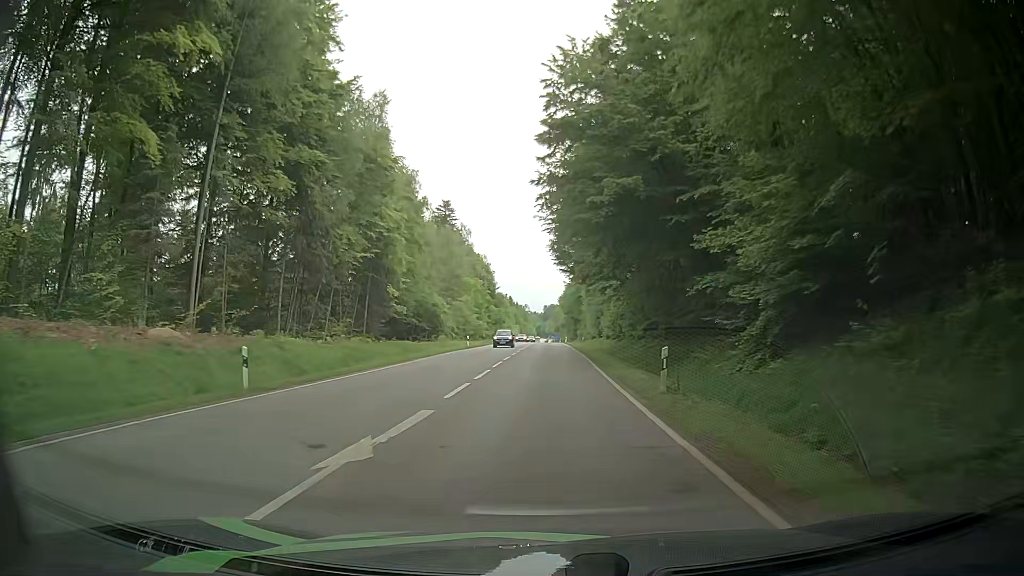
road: secondary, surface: asphalt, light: Day
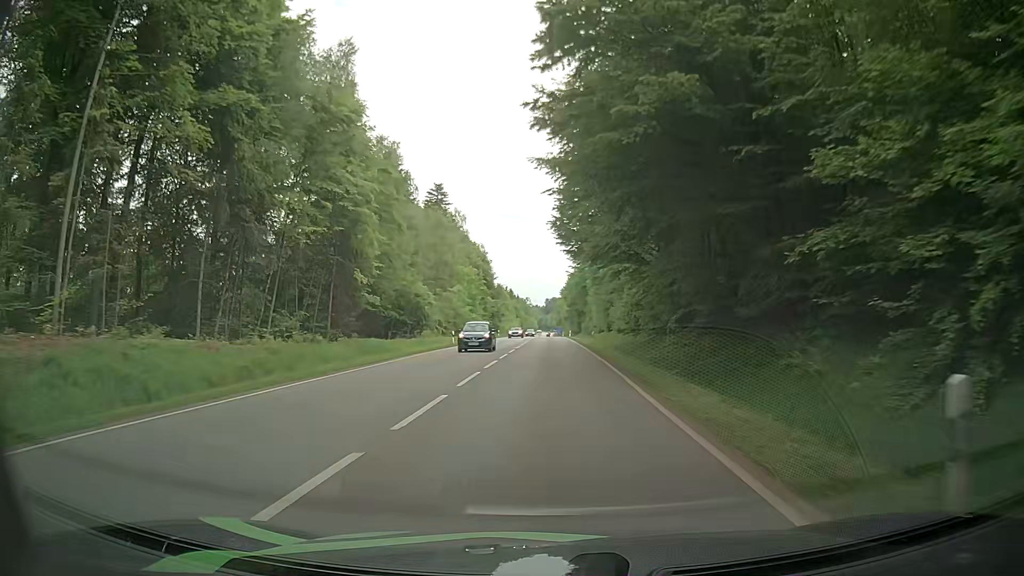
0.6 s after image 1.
(+0.1, +10.4) m; 0°
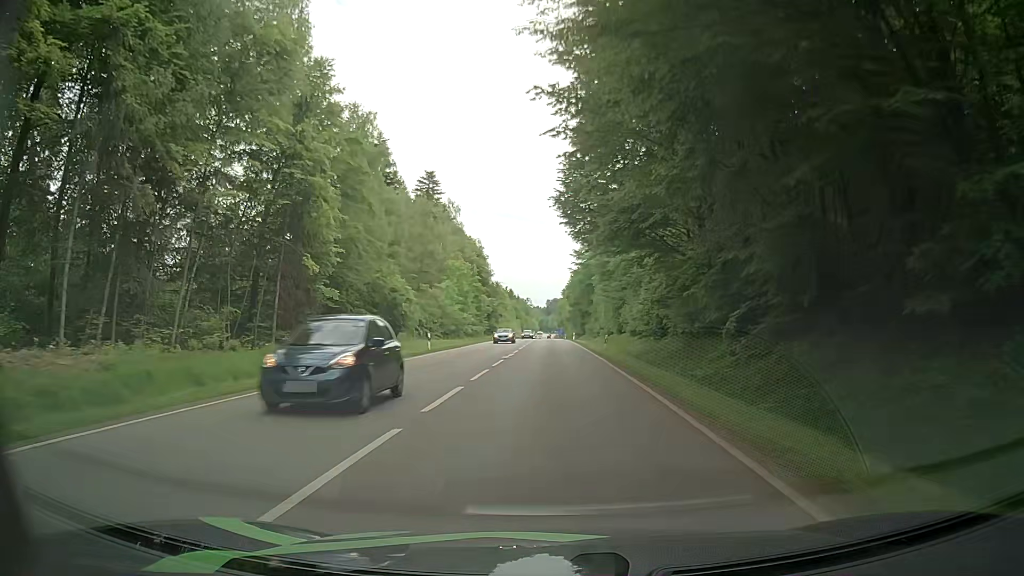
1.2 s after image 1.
(0.0, +10.5) m; -2°
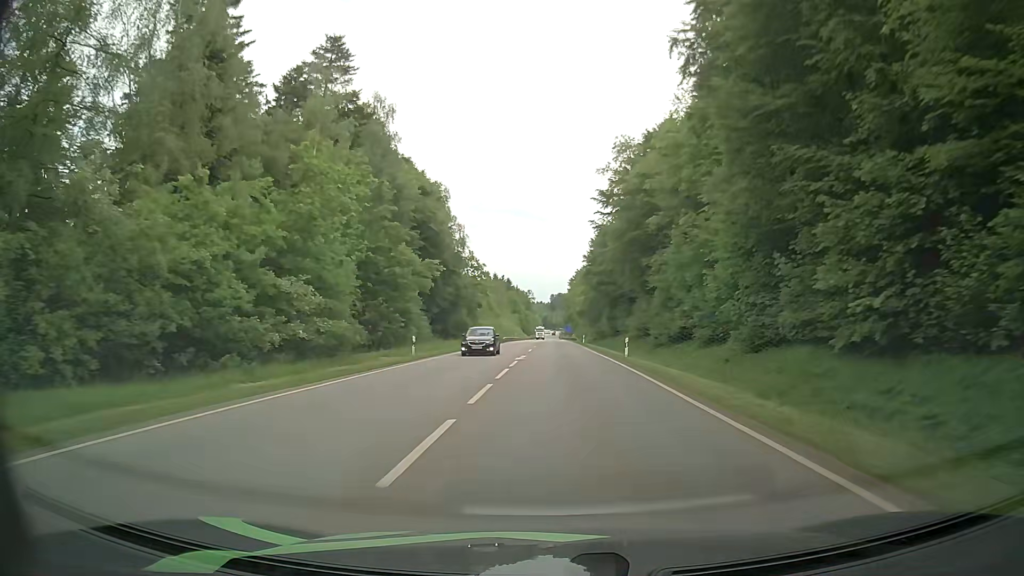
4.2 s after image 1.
(+0.9, +53.3) m; +1°
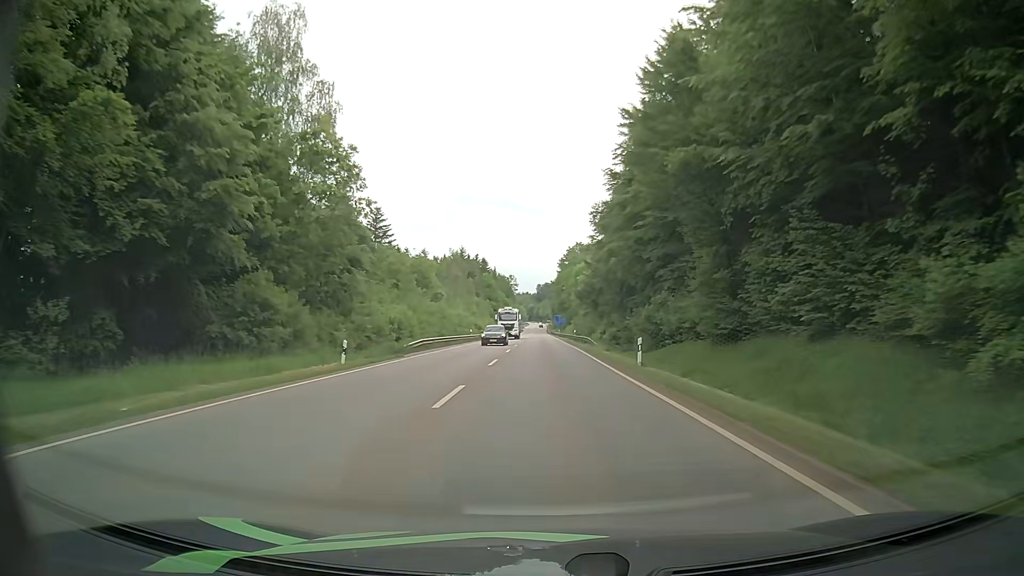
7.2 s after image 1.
(+0.6, +55.3) m; +1°
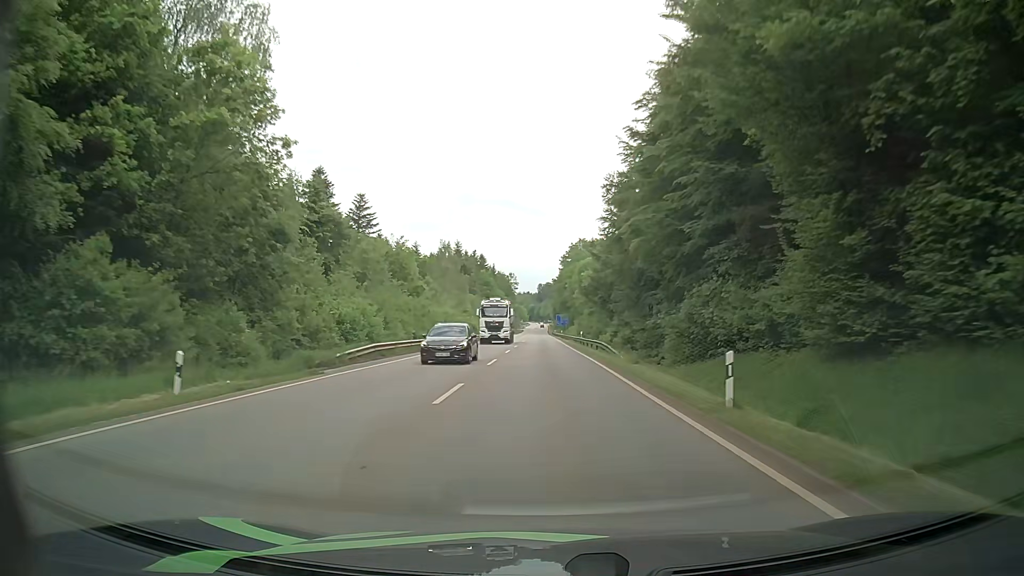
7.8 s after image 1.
(0.0, +11.3) m; 0°
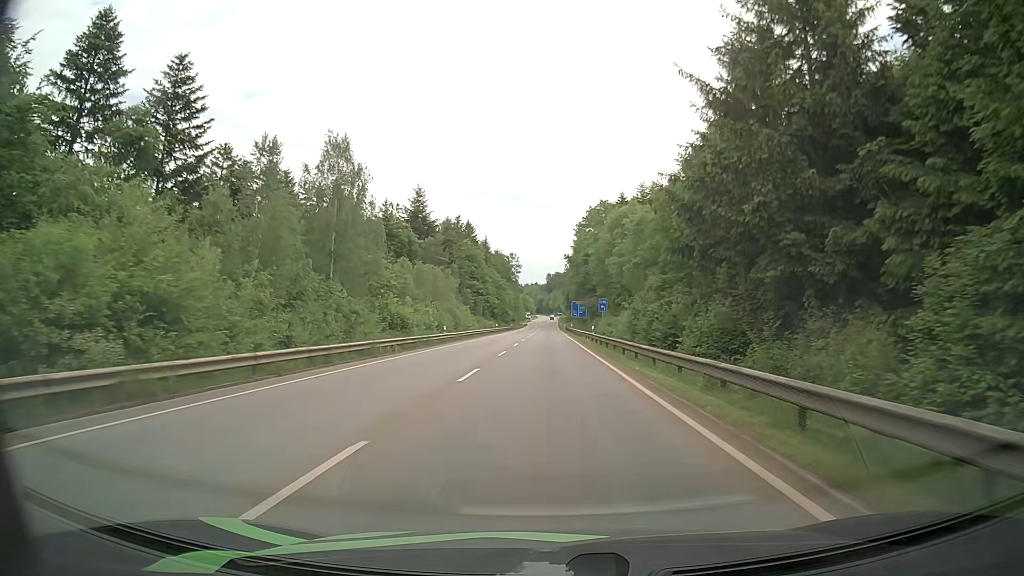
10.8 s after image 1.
(+0.2, +56.6) m; 0°
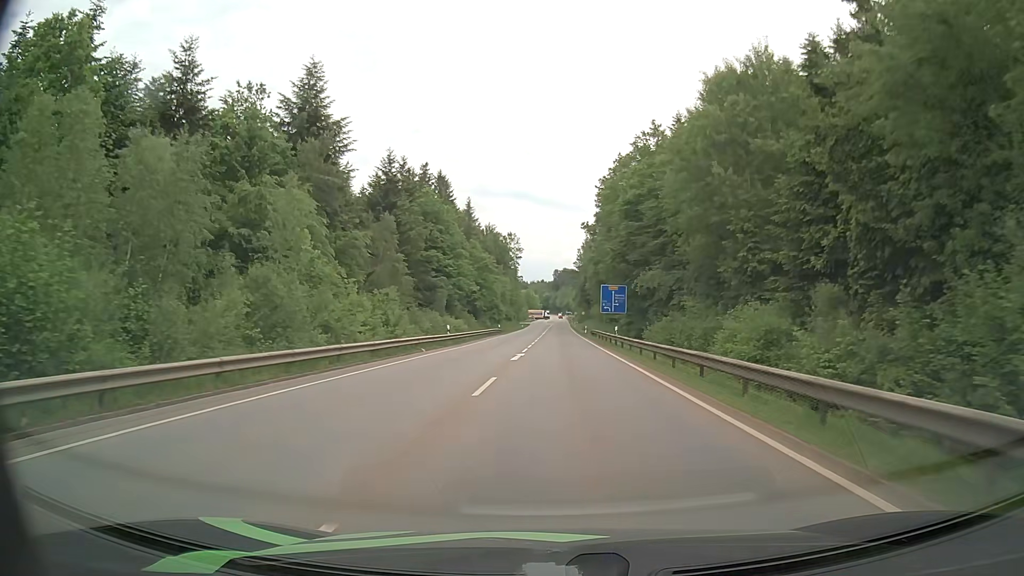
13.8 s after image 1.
(-0.5, +51.4) m; -1°
(0, +10) (0, +20) (0, +30) (+1, +40) (+1, +50) (+1, +60) (+1, +70) (+2, +80) (+2, +90) (+2, +100) m
